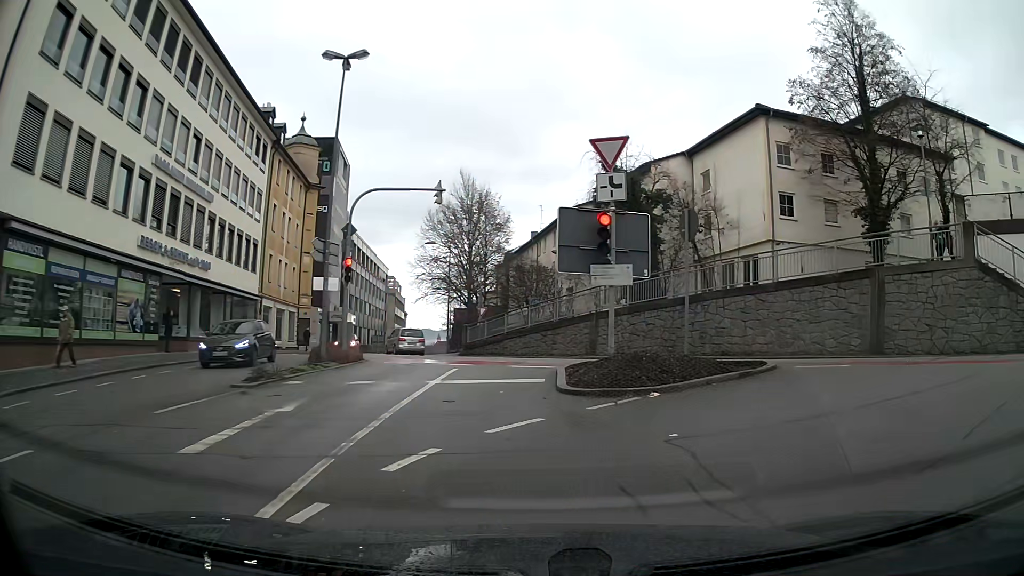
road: residential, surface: asphalt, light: Day
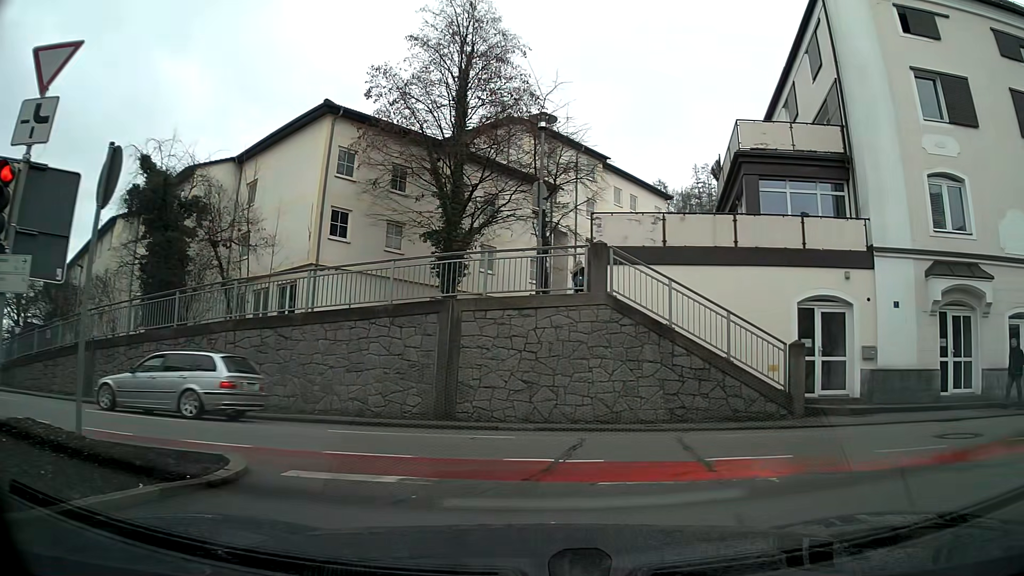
(+1.6, +5.8) m; +34°
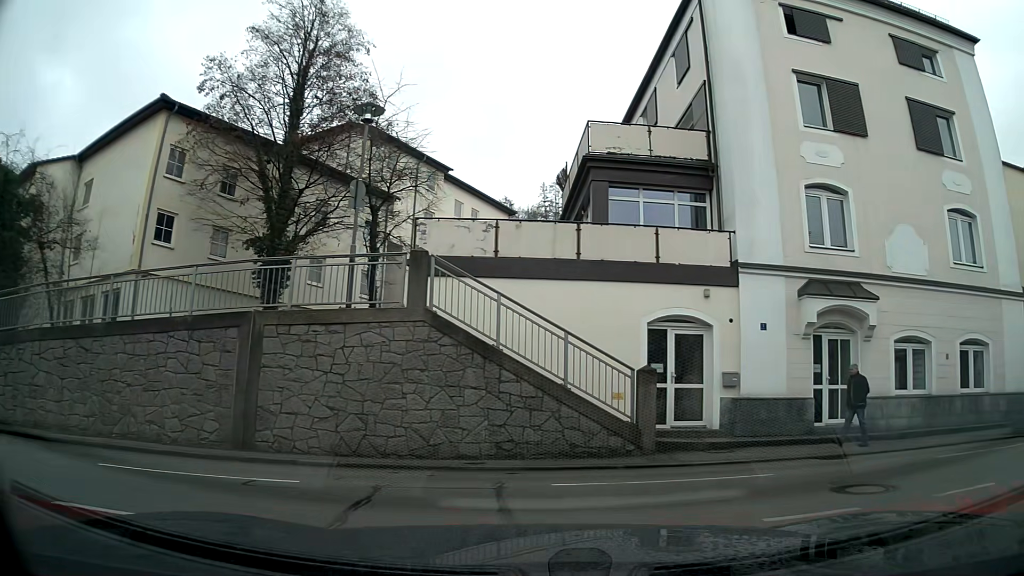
(+0.4, +2.1) m; +17°
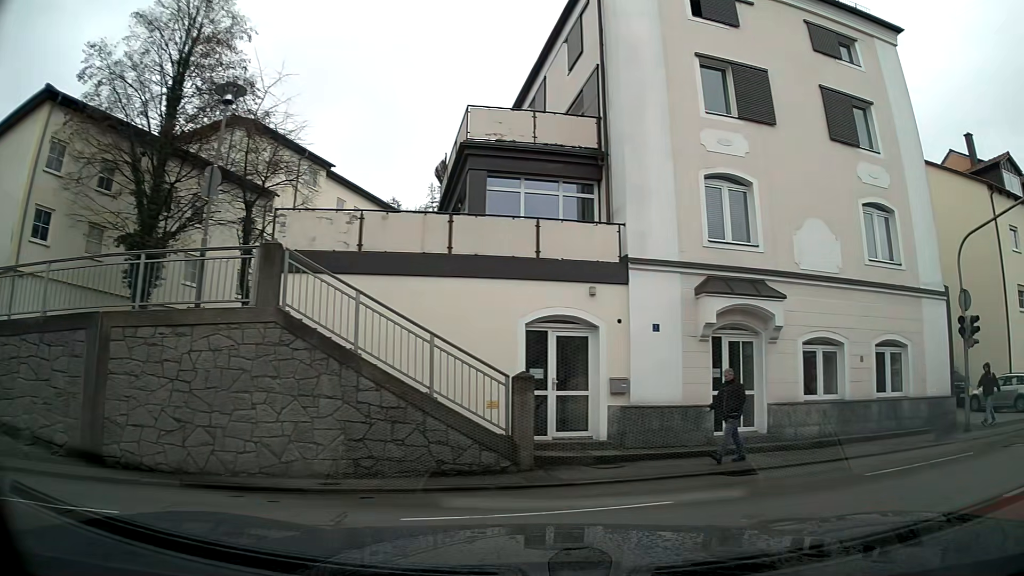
(+0.2, +1.5) m; +11°
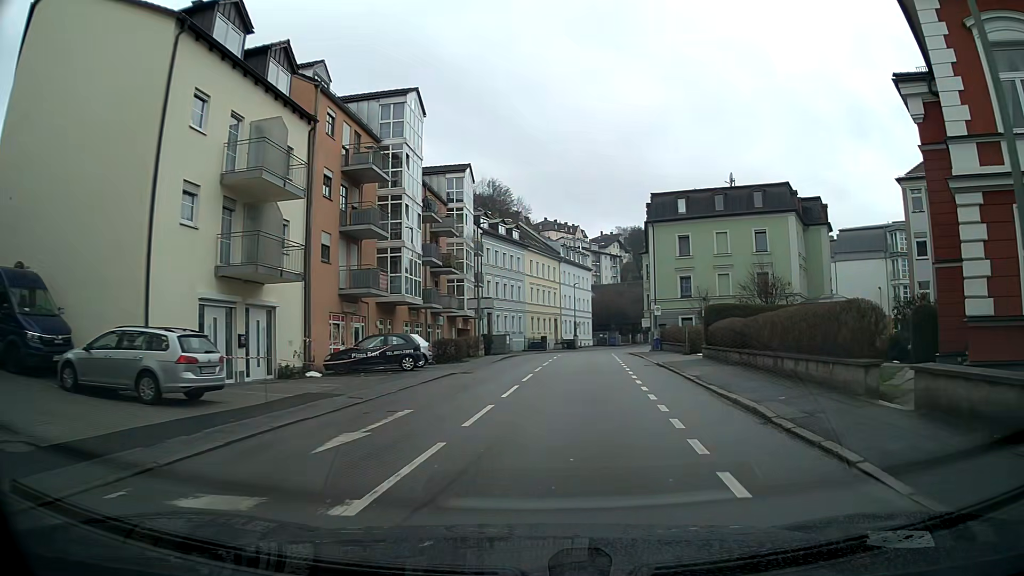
(+9.2, +10.0) m; +64°
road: tertiary
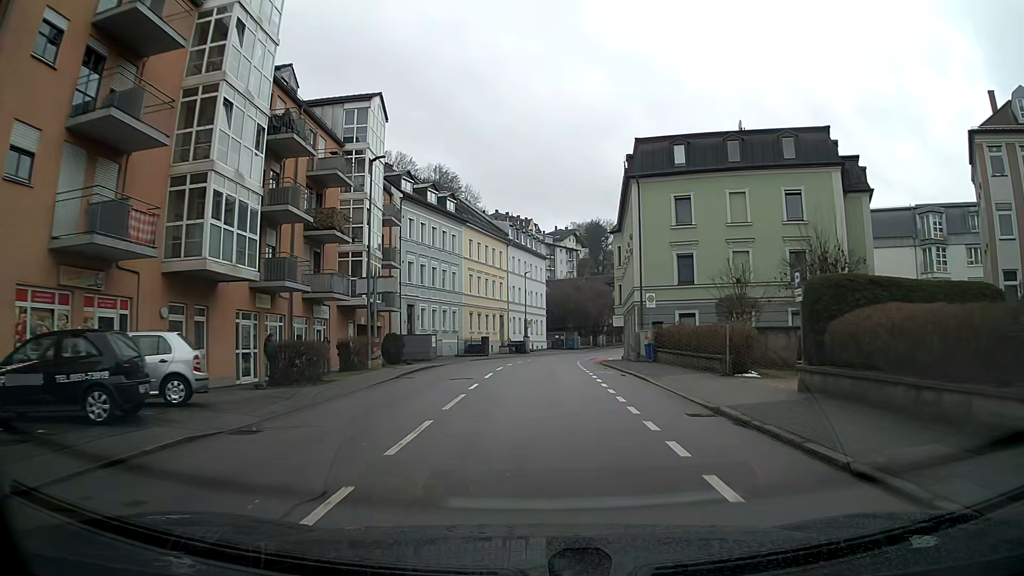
(+0.9, +16.8) m; +4°
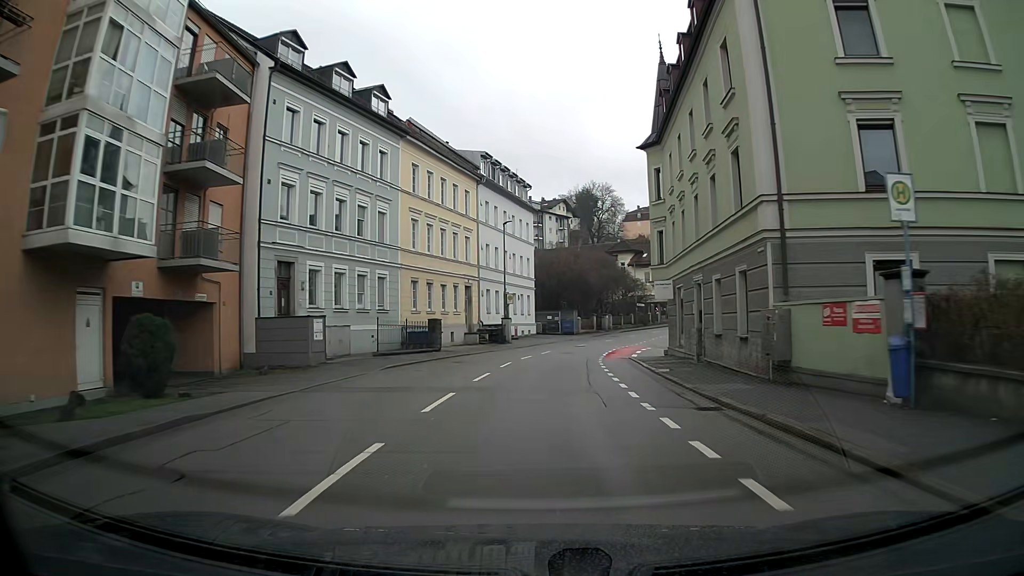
(+0.2, +23.0) m; +1°
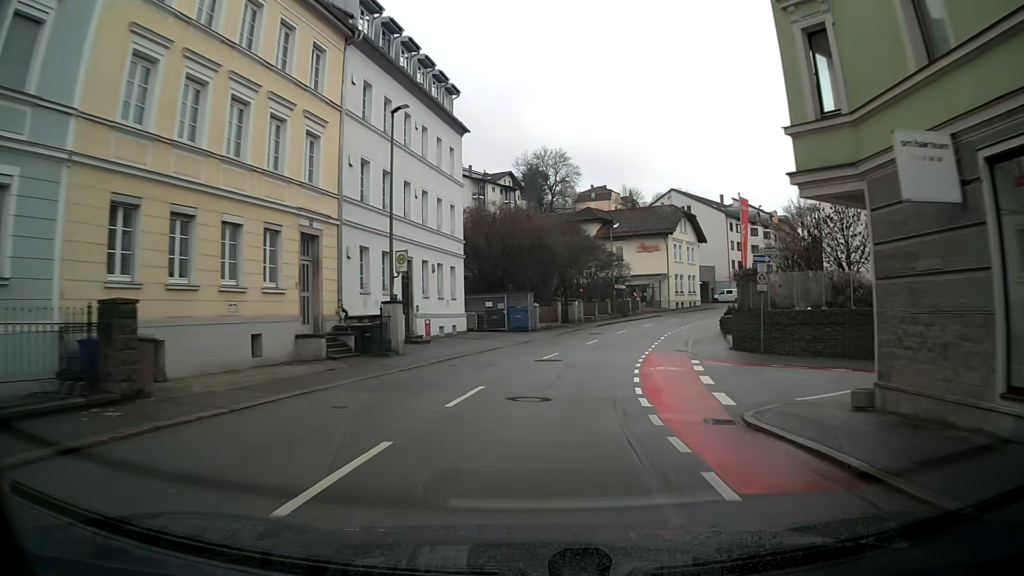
(+0.8, +23.6) m; +6°
(0, +10) (+1, +20) (+3, +30) (+6, +39) (+9, +49) (+14, +58) (+19, +67) (+24, +75) (+31, +82) (+39, +89) m
